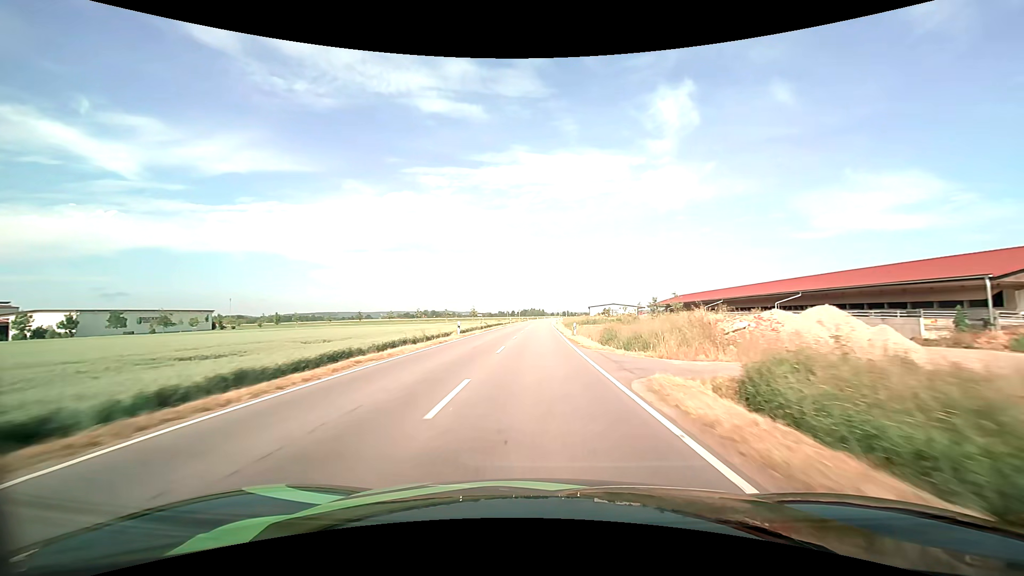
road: tertiary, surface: asphalt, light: Day
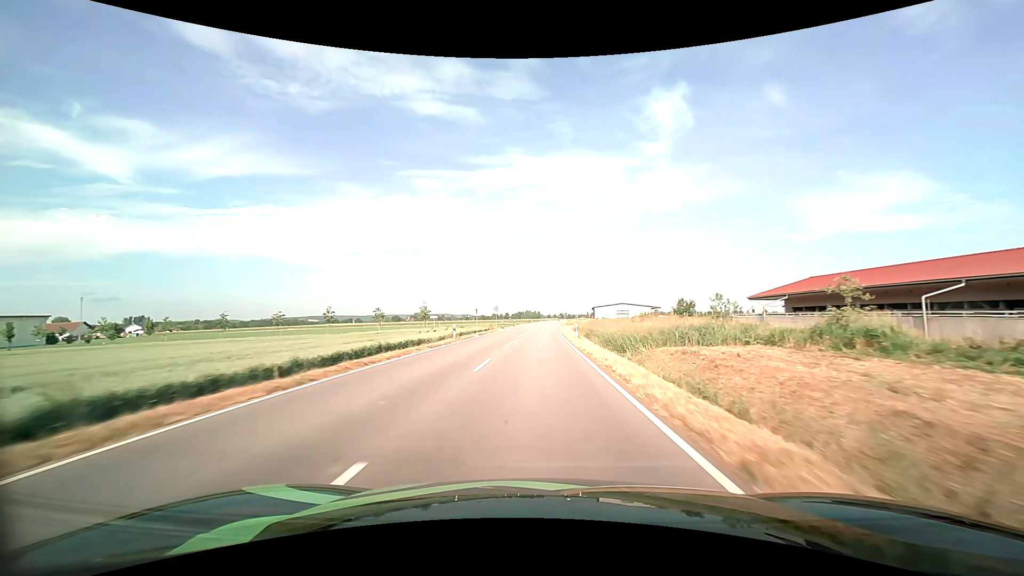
(+0.3, +54.1) m; 0°
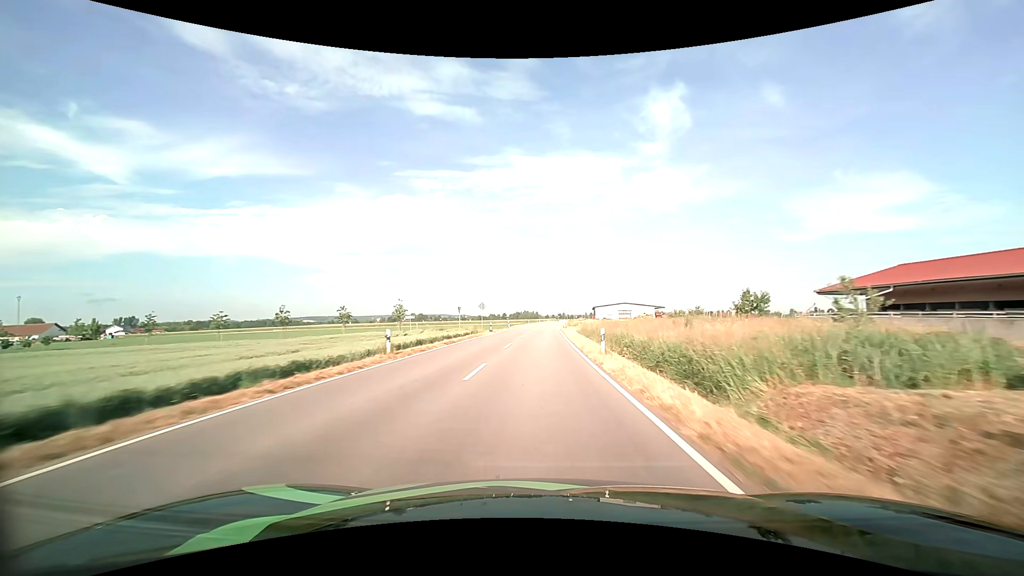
(0.0, +13.7) m; 0°
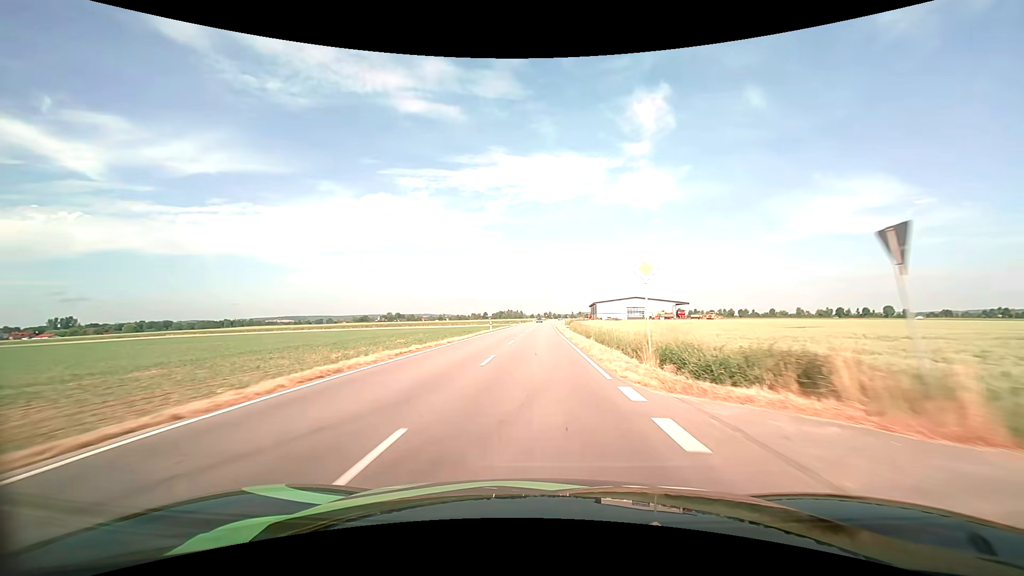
(+1.0, +68.9) m; +2°
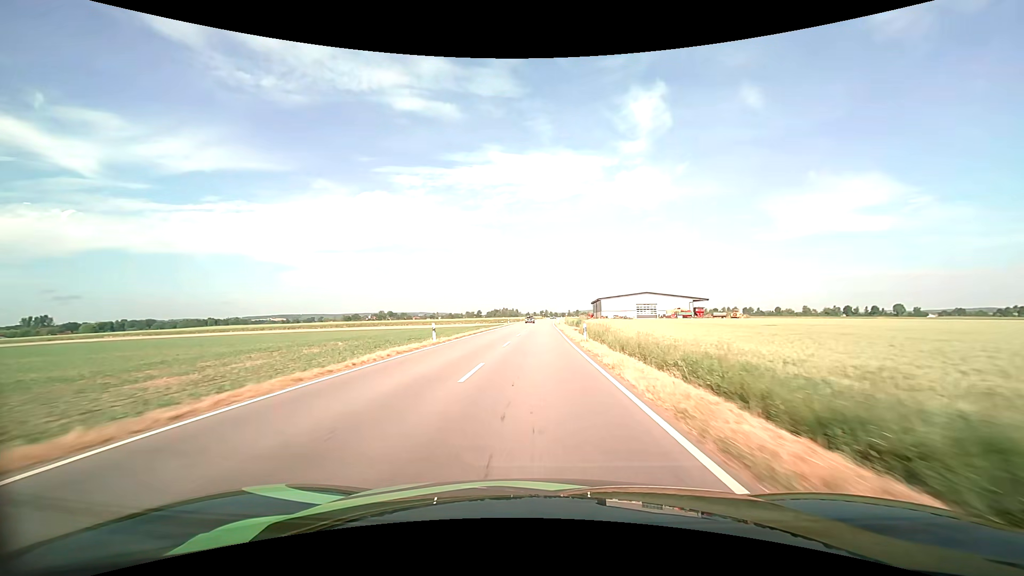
(+0.1, +27.7) m; 0°
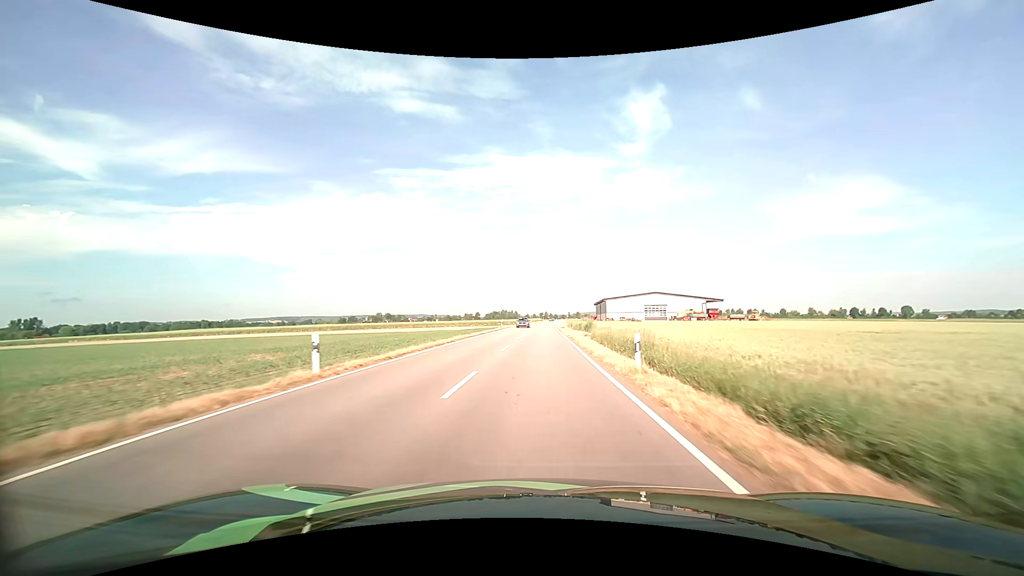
(0.0, +13.9) m; 0°
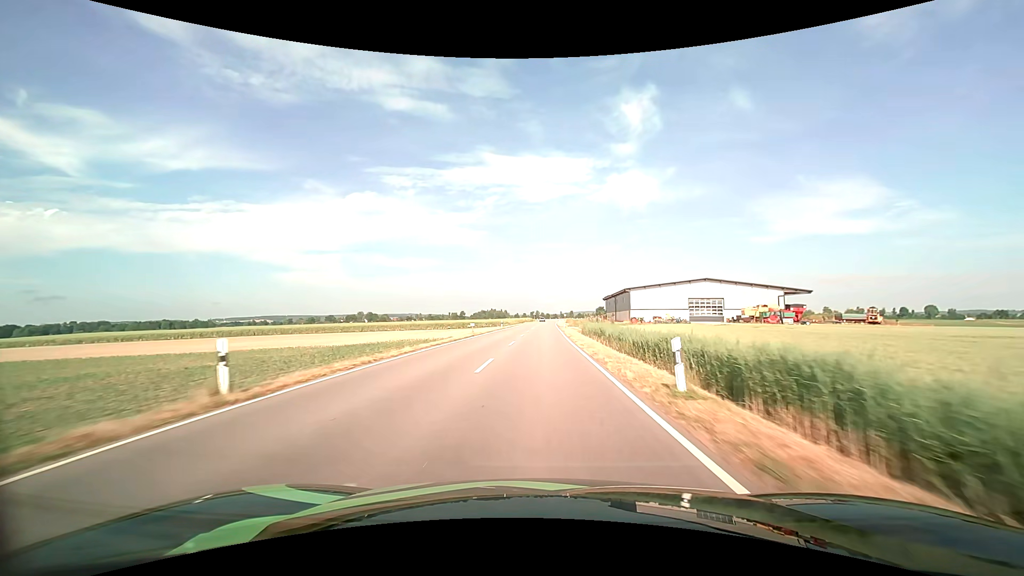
(+0.5, +56.4) m; +1°
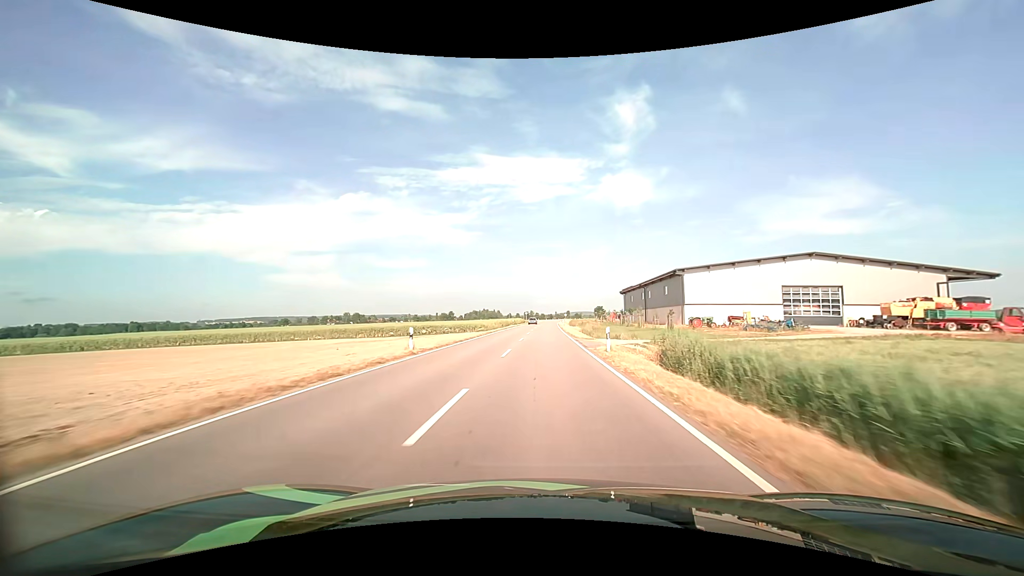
(+0.1, +42.7) m; 0°
(0, +10) (0, +20) (0, +30) (0, +40) (0, +50) (+1, +60) (+1, +70) (+1, +80) (+1, +90) (+2, +100) m
